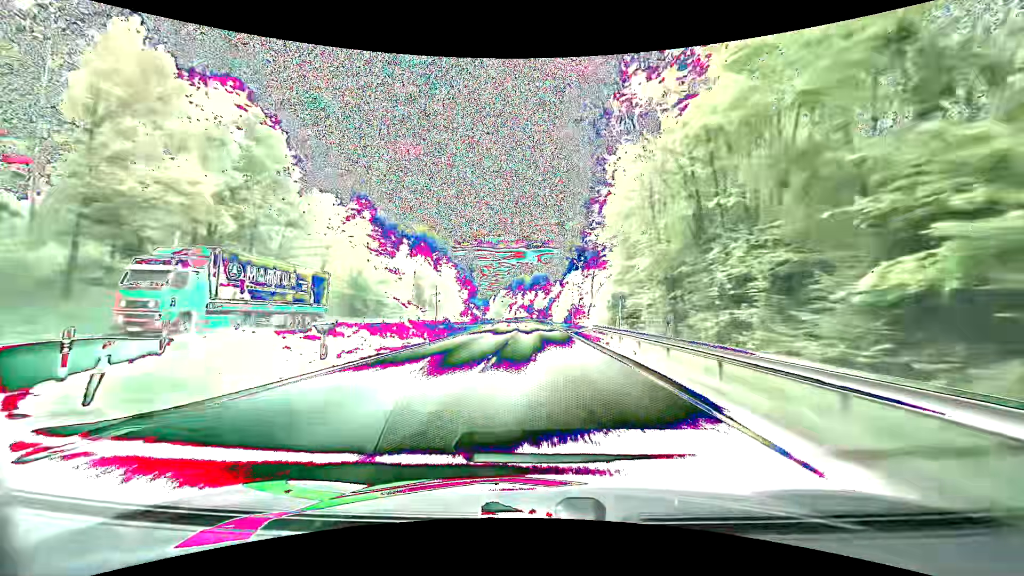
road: primary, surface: asphalt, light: Day
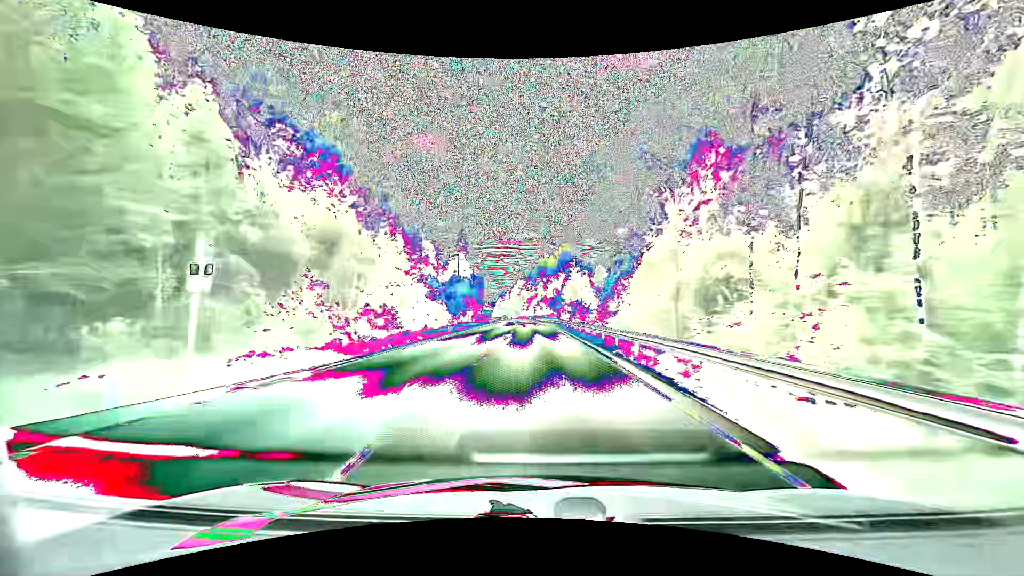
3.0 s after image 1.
(-1.4, +75.3) m; -3°
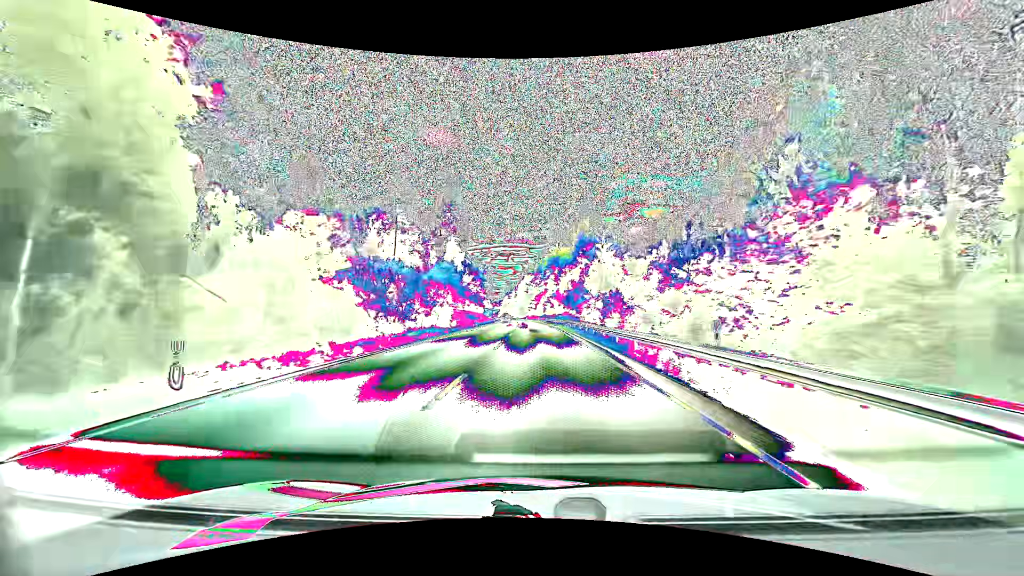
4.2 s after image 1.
(-0.3, +30.5) m; -1°
(0, +10) (0, +20) (0, +30) (0, +40) (-1, +50) (-1, +60) (-1, +70) (-2, +80) (-2, +90) (-3, +100) m
